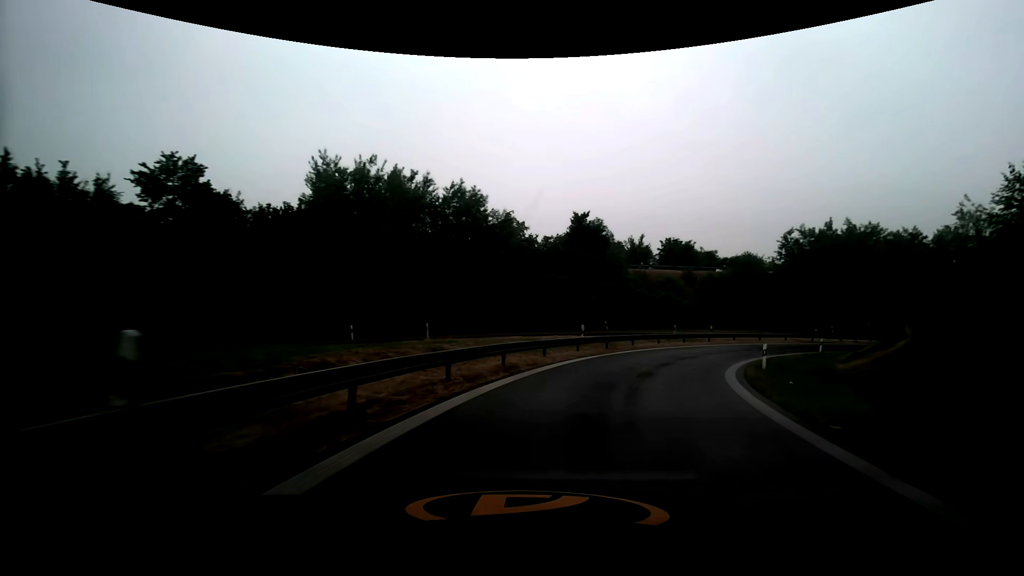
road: motorway_link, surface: asphalt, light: Day
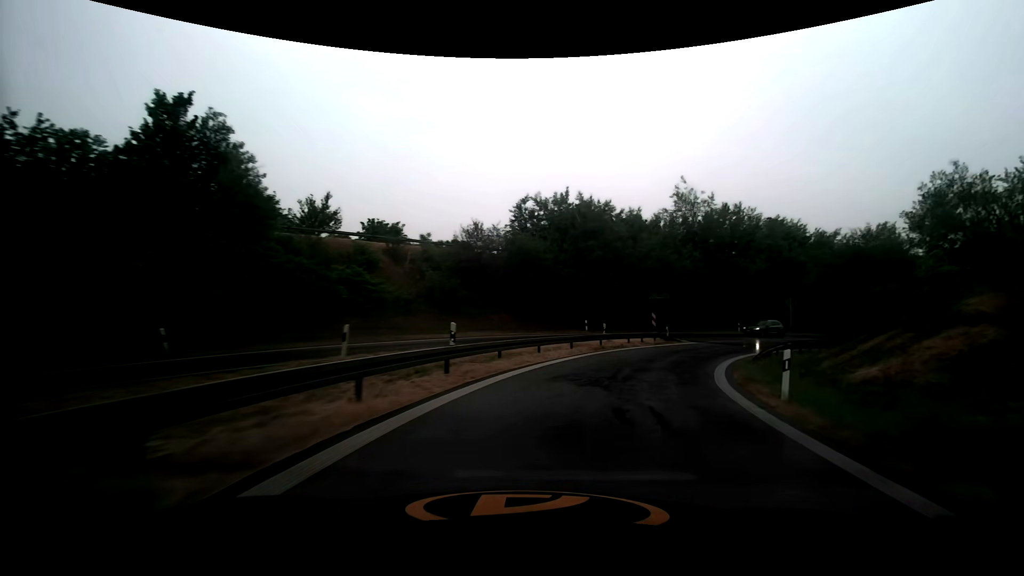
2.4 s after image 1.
(+8.3, +28.0) m; +33°
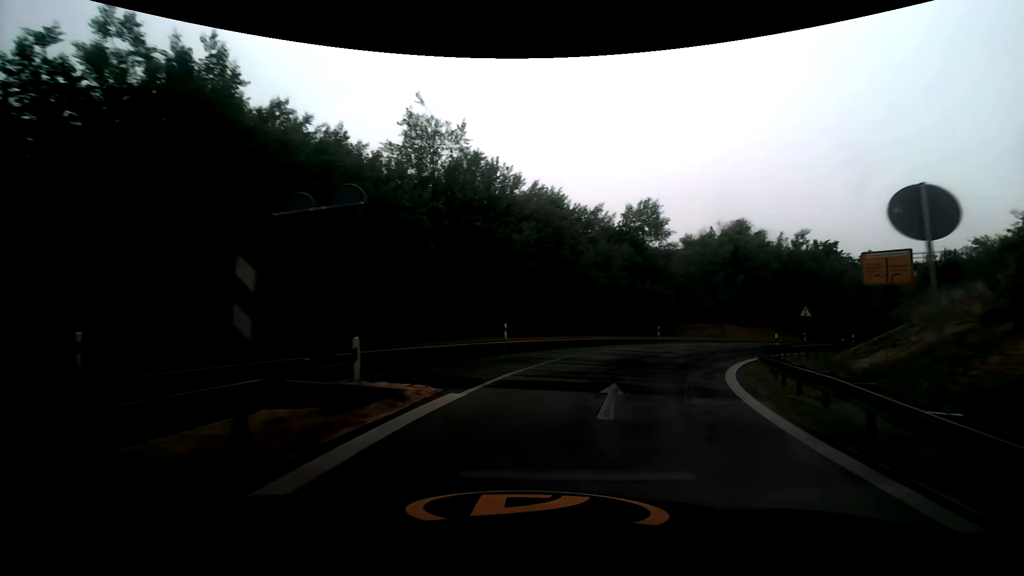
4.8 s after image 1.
(+7.6, +27.9) m; +30°
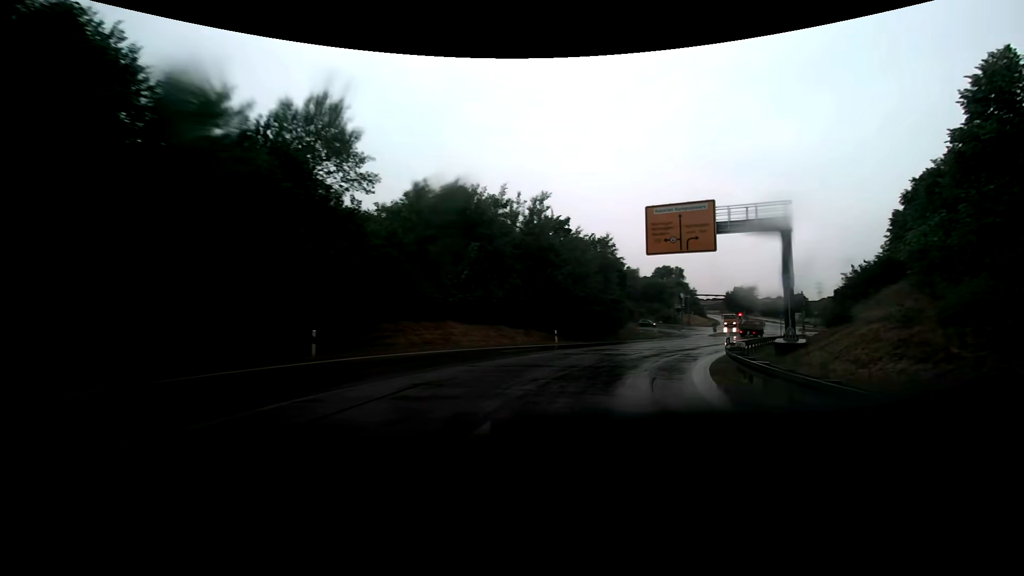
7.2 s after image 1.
(+8.0, +27.1) m; +33°
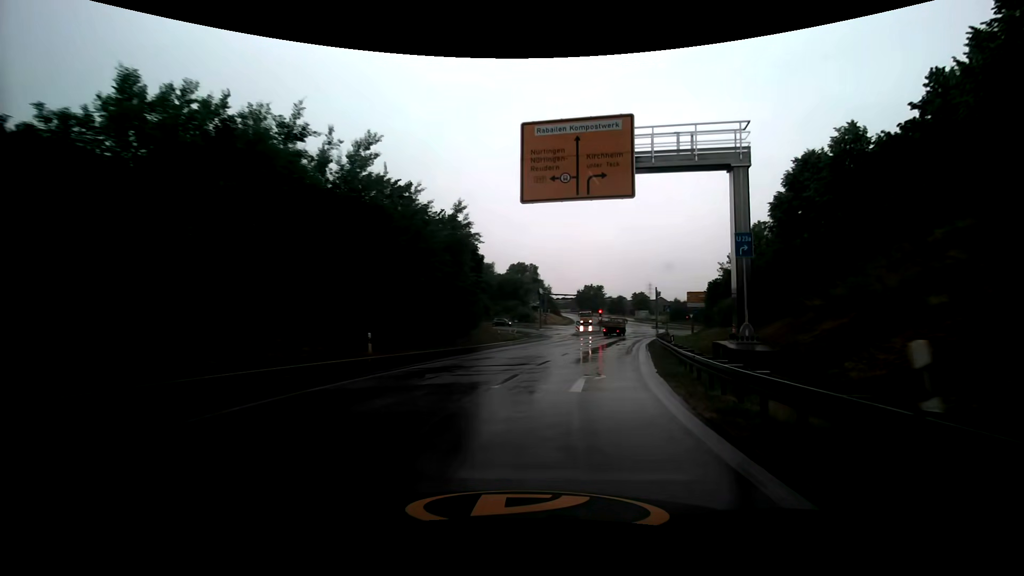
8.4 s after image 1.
(+2.2, +14.4) m; +17°
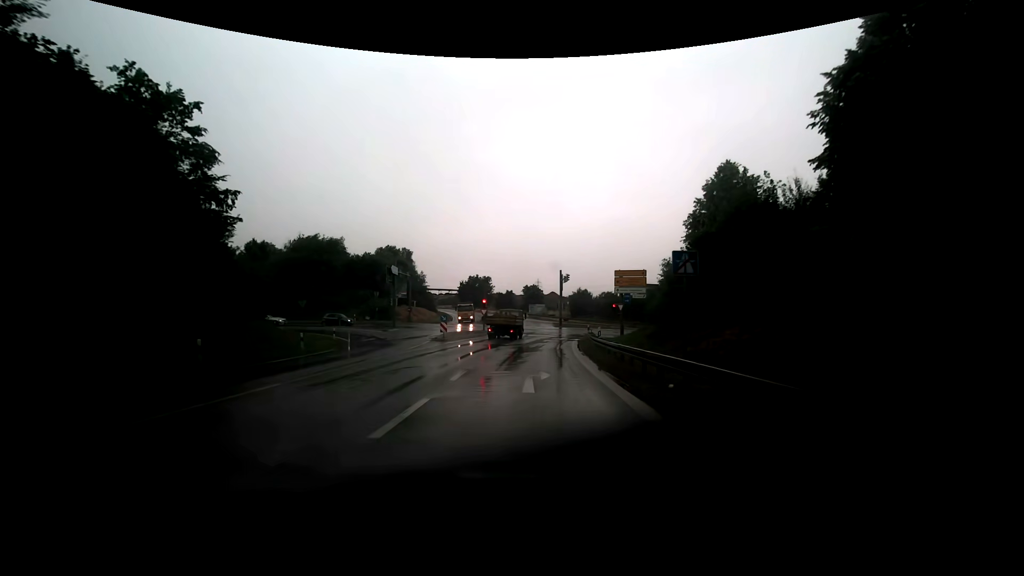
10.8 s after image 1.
(+4.4, +28.1) m; +14°
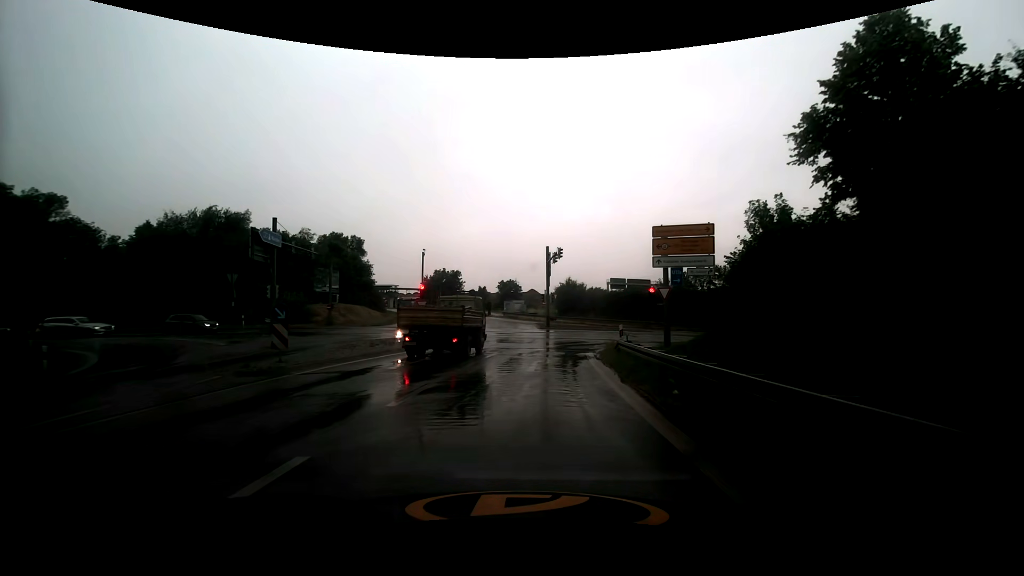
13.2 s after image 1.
(+0.5, +21.3) m; +2°
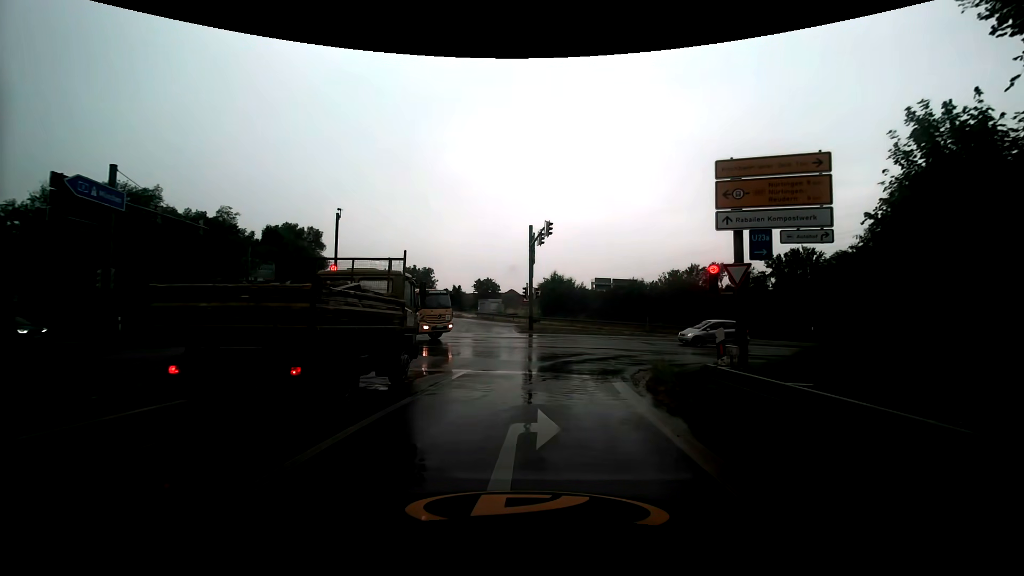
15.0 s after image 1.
(+0.1, +11.0) m; +2°
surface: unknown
(0, +10) (+3, +20) (+10, +26) (+20, +29) (+30, +30) (+40, +31) (+49, +32) (+59, +33) (+69, +34) (+79, +35) m
